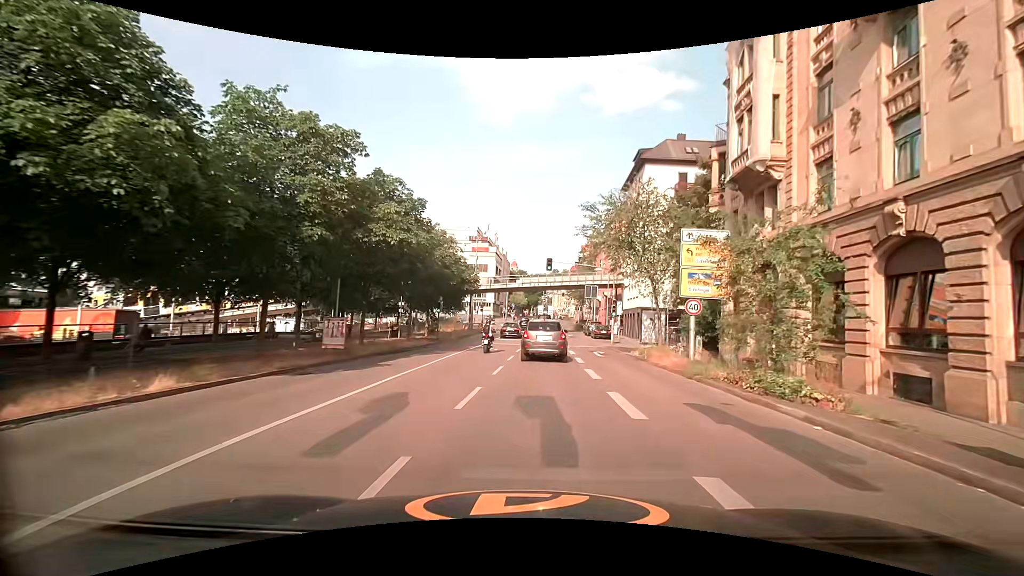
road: tertiary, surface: asphalt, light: Day
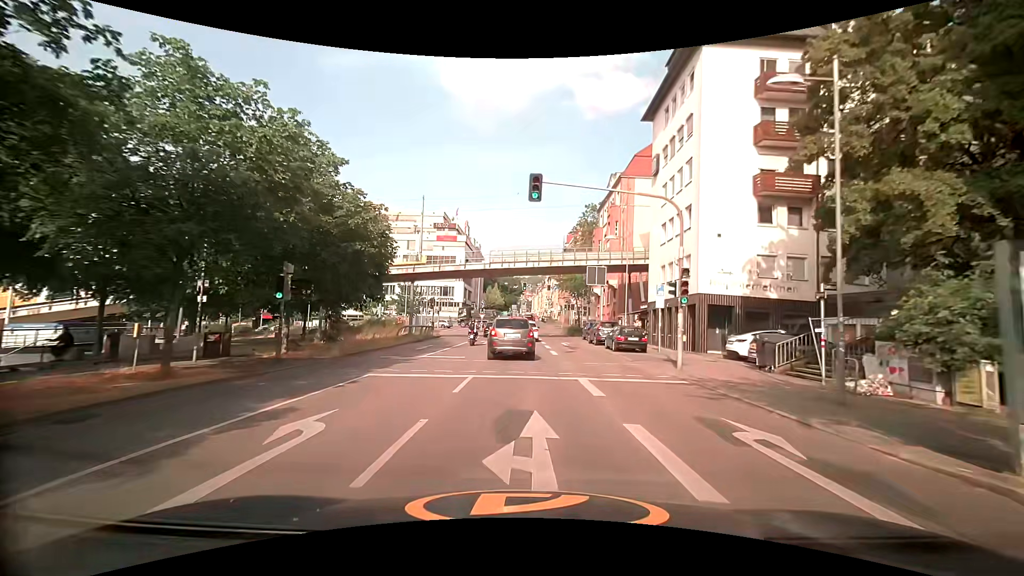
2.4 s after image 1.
(+0.6, +22.1) m; +2°
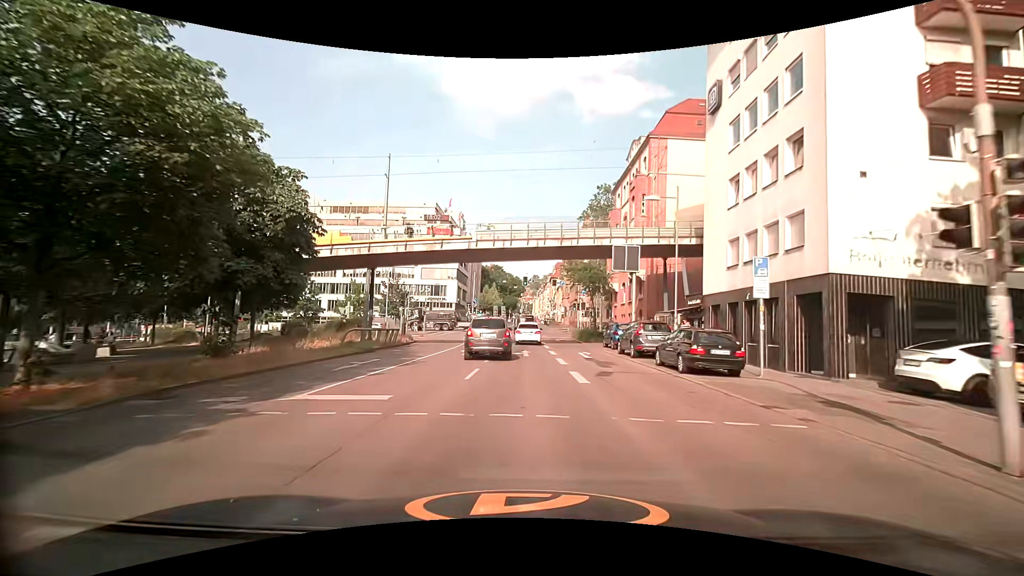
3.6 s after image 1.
(0.0, +11.4) m; 0°
